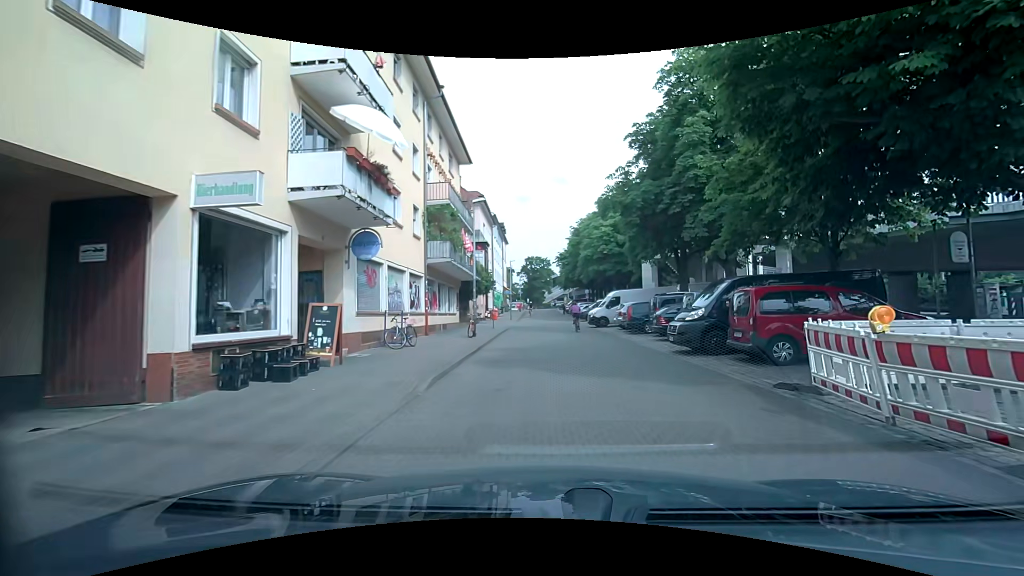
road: residential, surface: paving_stones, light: Day
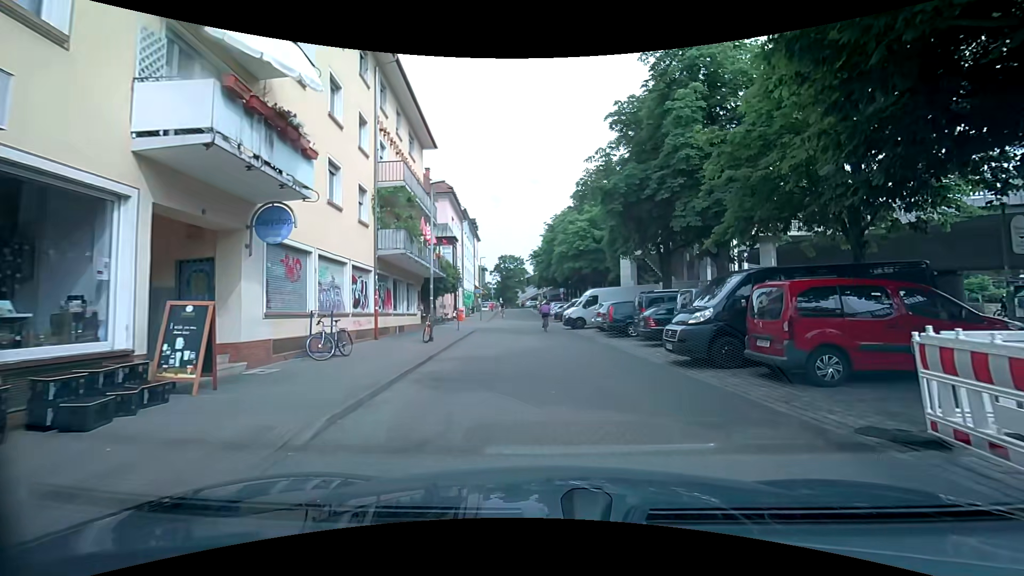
(+0.1, +3.2) m; +3°
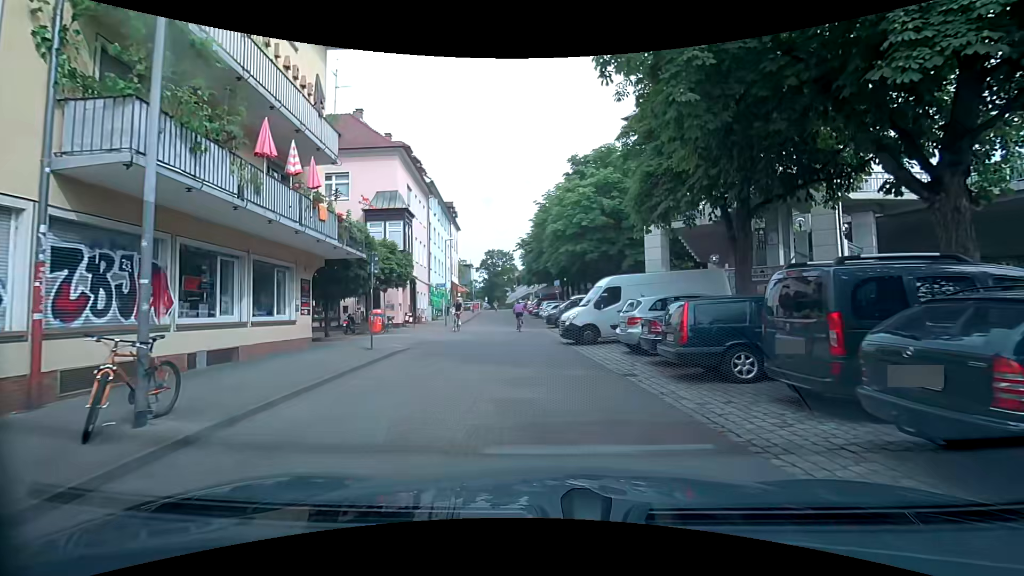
(+0.5, +12.9) m; +3°
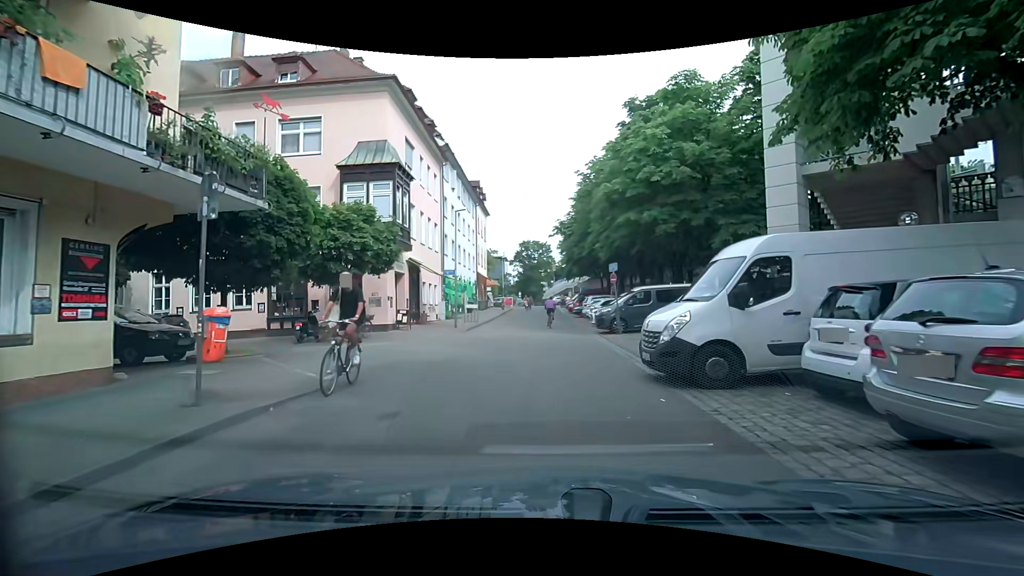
(-0.4, +9.6) m; -5°
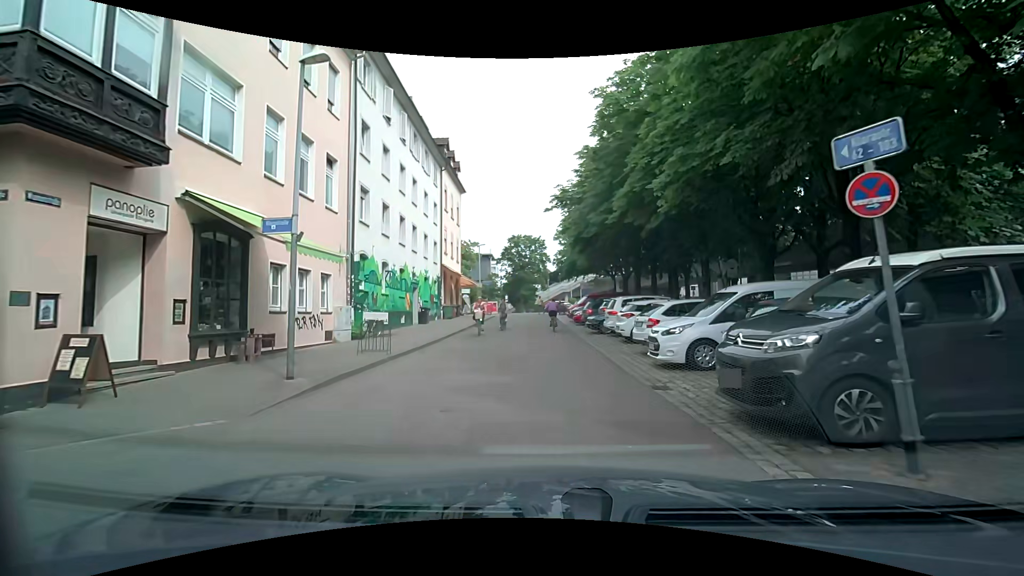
(-0.3, +16.2) m; +1°
